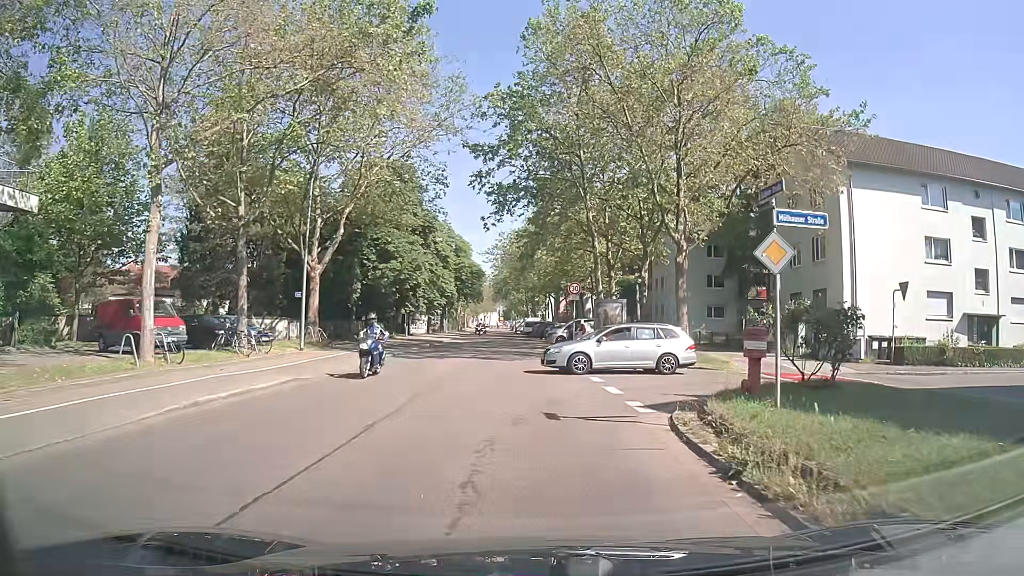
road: secondary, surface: asphalt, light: Day
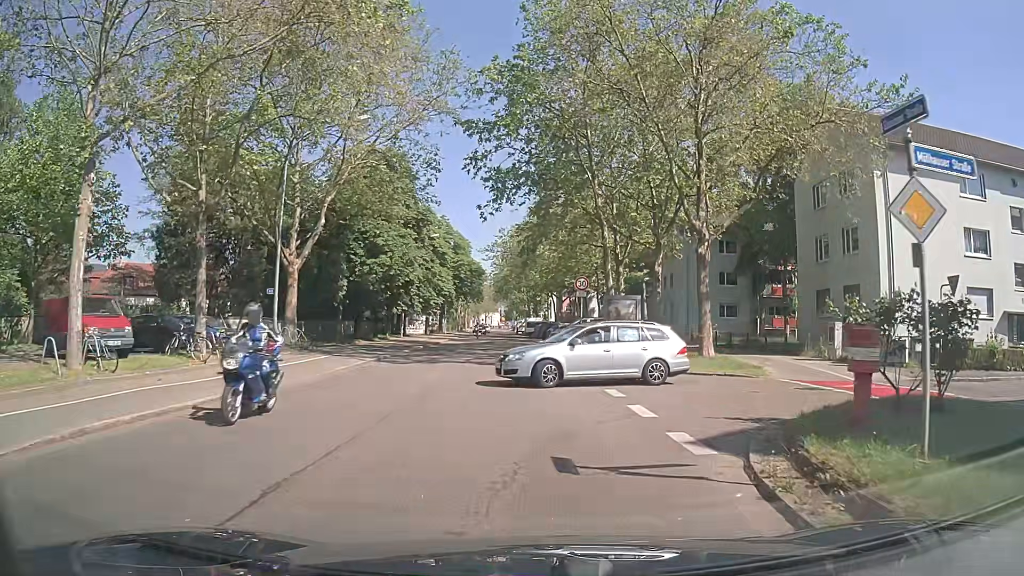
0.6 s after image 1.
(0.0, +3.5) m; -1°
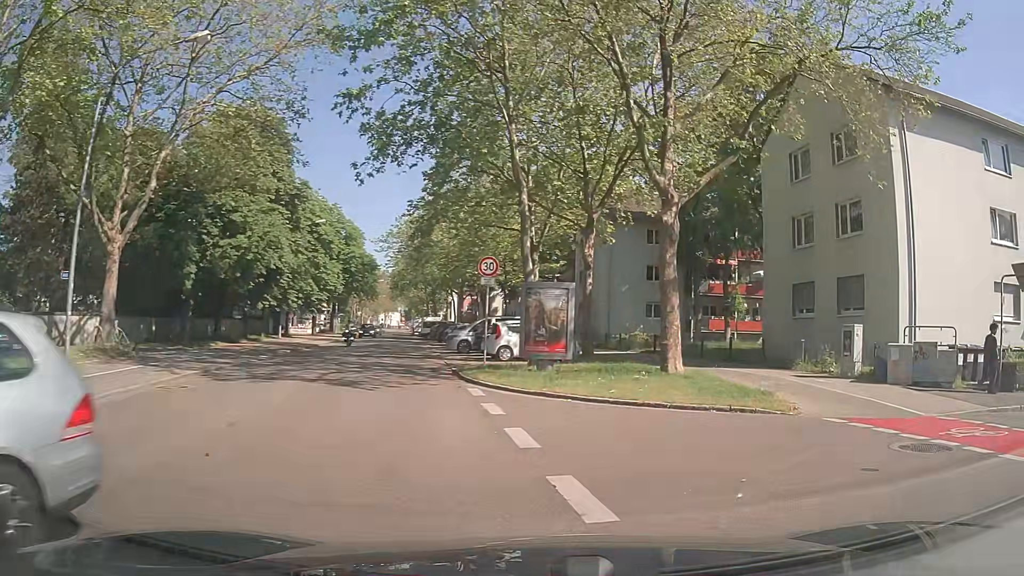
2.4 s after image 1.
(+0.4, +8.1) m; +9°
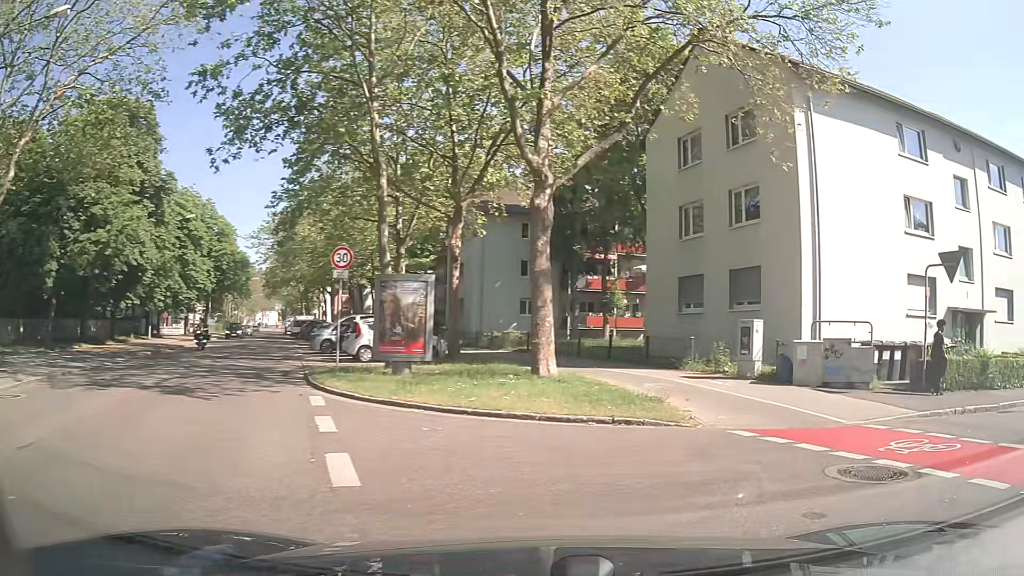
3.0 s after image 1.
(+0.2, +1.9) m; +13°
